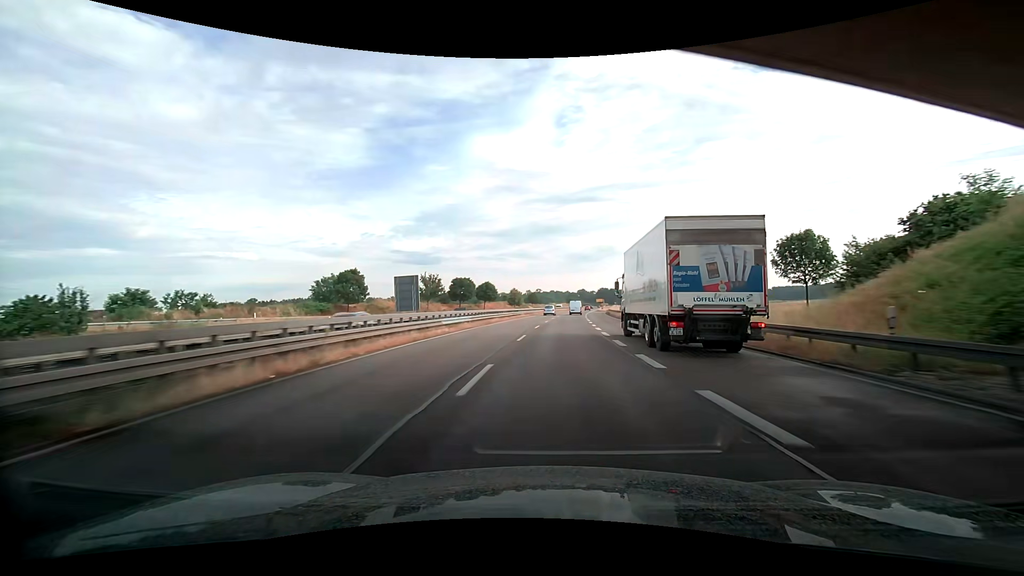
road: trunk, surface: asphalt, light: Day
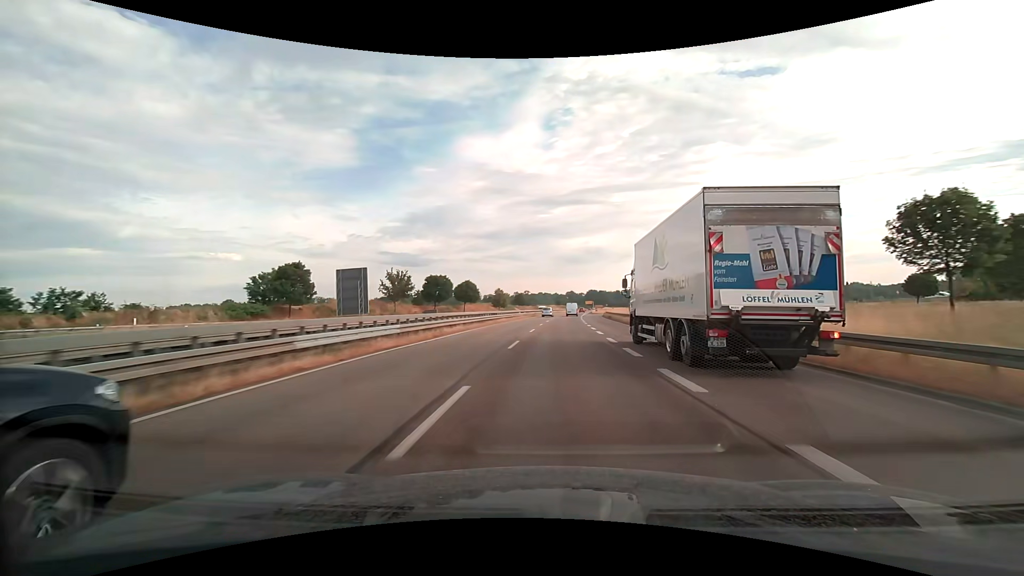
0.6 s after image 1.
(+0.1, +15.1) m; +1°
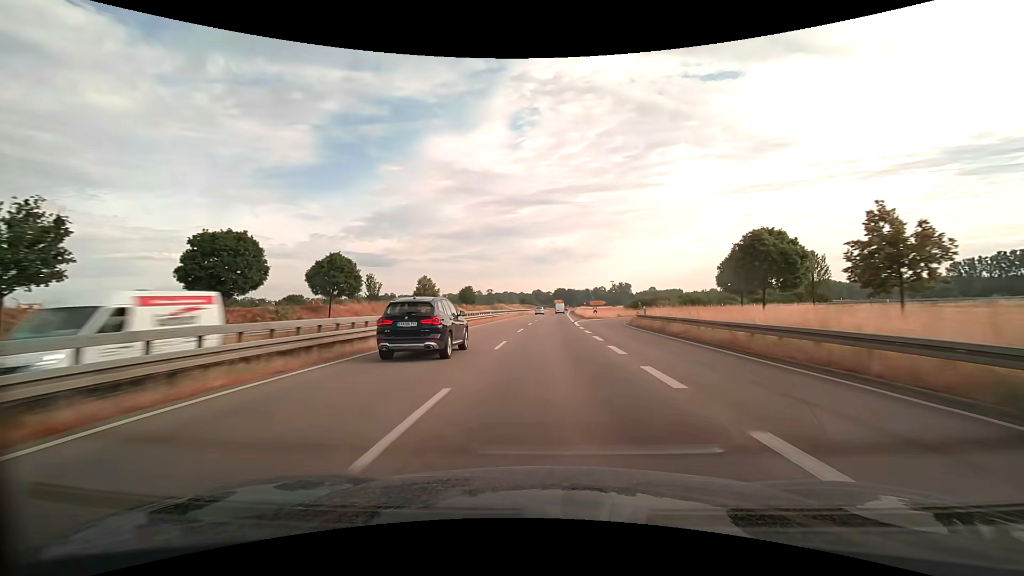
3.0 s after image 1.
(+2.4, +60.5) m; +4°
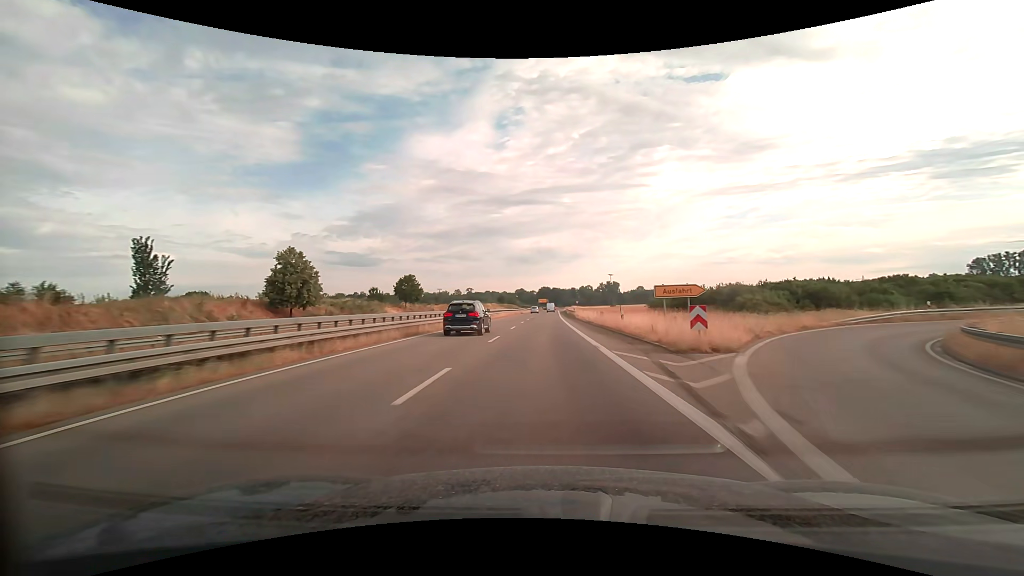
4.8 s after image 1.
(+0.8, +45.5) m; +2°
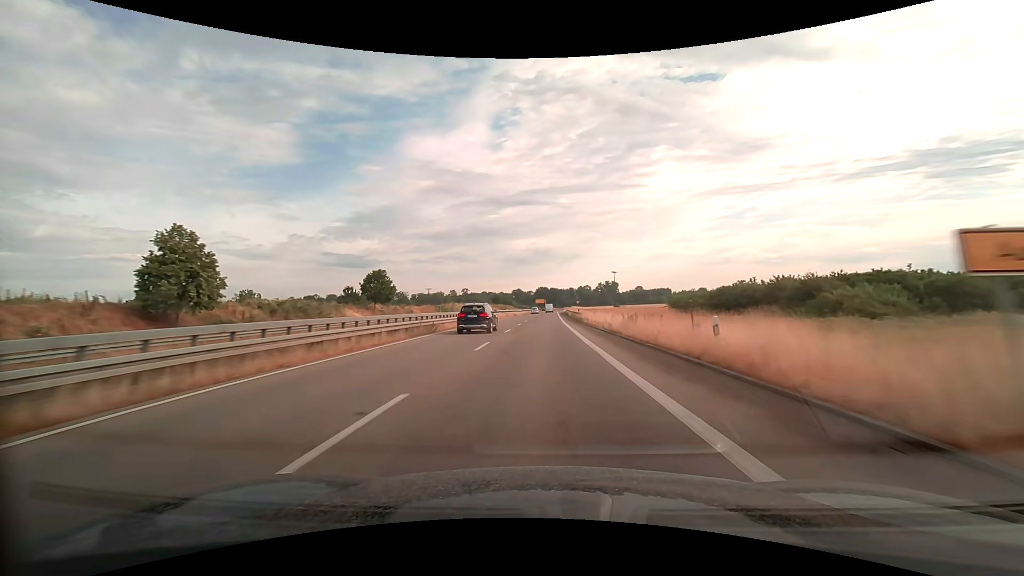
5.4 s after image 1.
(+0.1, +15.1) m; 0°
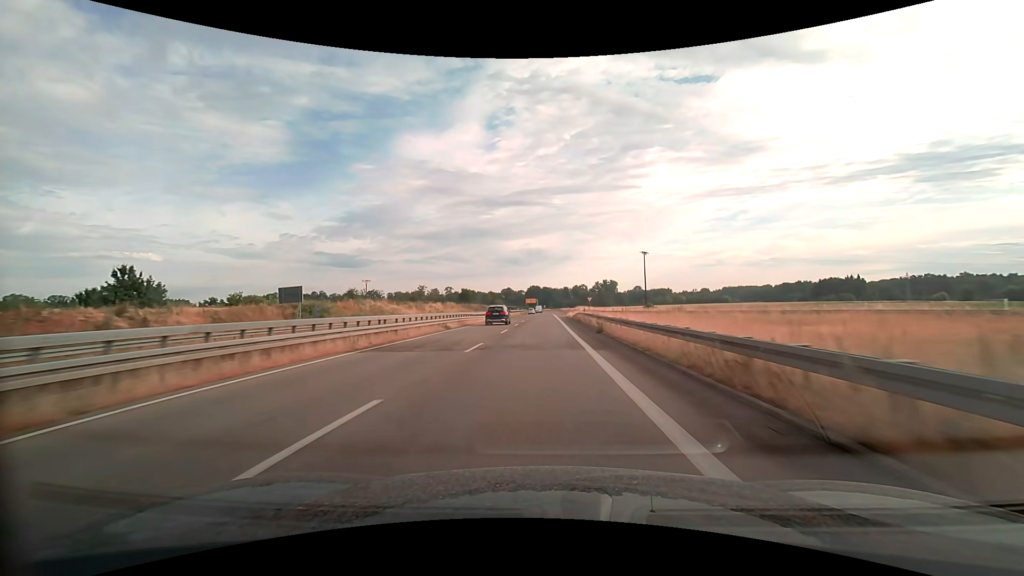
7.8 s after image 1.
(+0.6, +60.6) m; +1°
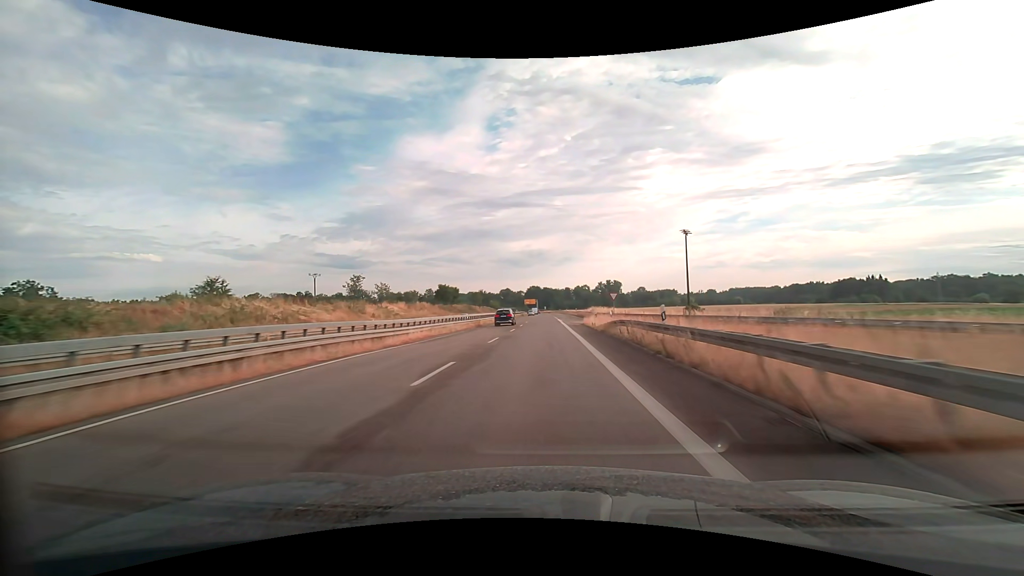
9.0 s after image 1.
(0.0, +30.3) m; 0°
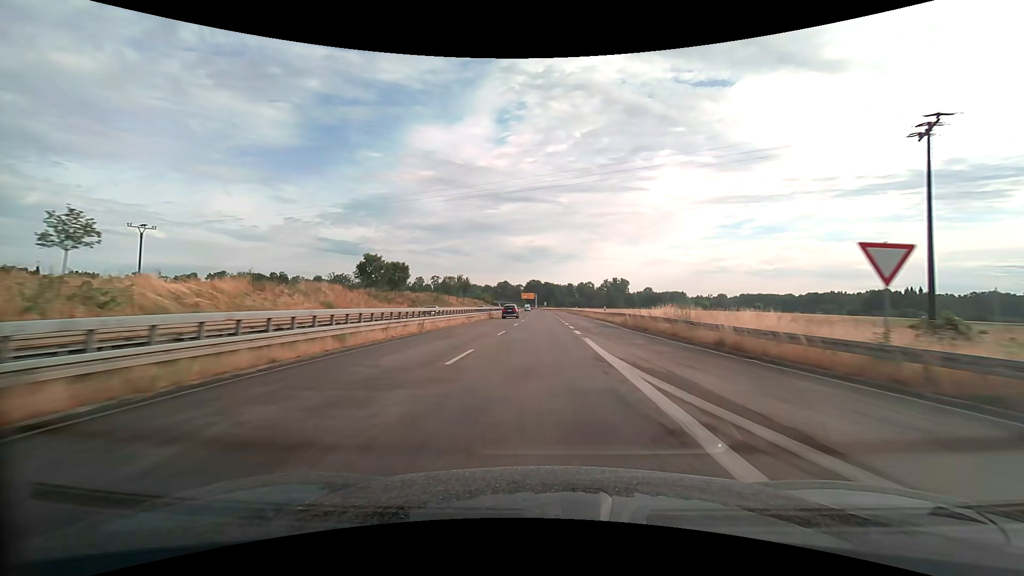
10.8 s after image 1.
(-0.1, +45.4) m; 0°
(0, +10) (0, +20) (0, +30) (0, +40) (0, +50) (0, +60) (0, +70) (0, +80) (0, +90) (0, +100) m
